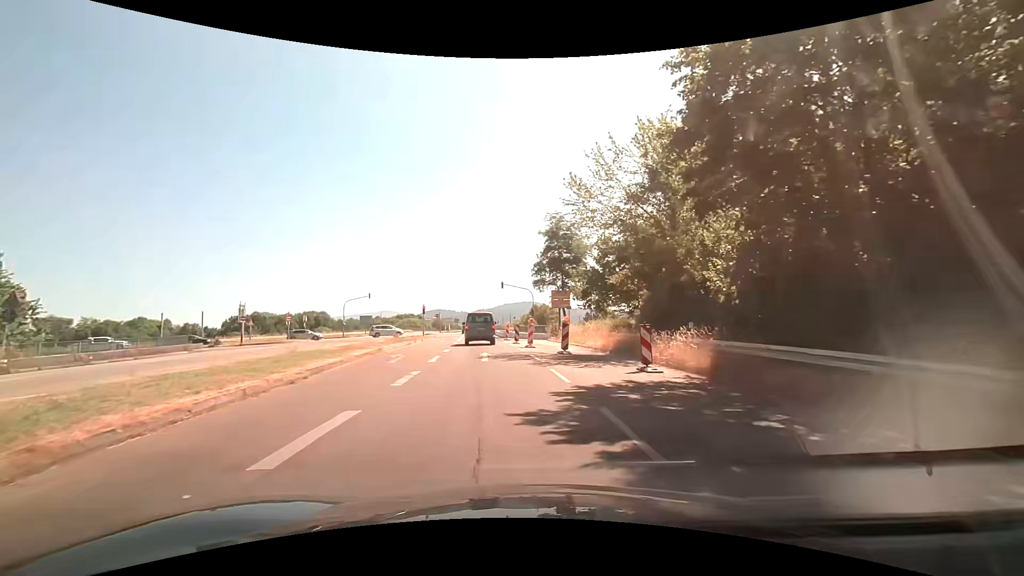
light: Day
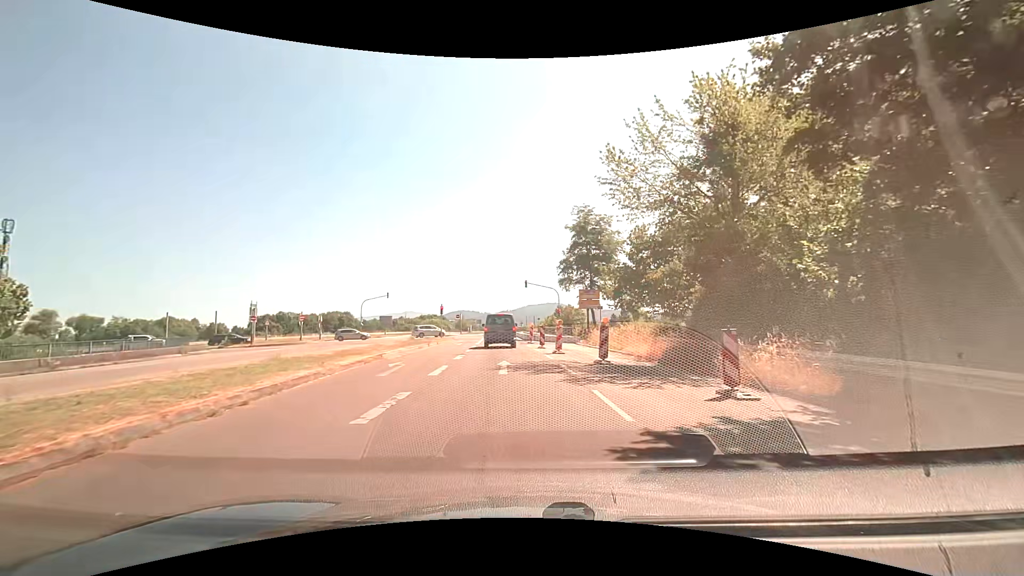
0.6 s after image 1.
(-0.1, +3.9) m; -3°
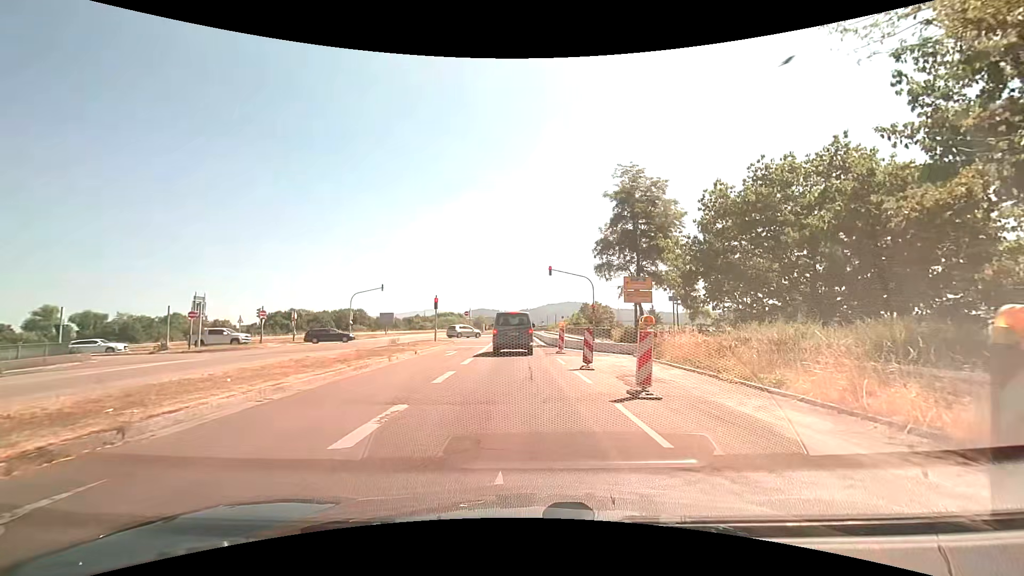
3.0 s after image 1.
(-0.1, +13.1) m; -1°
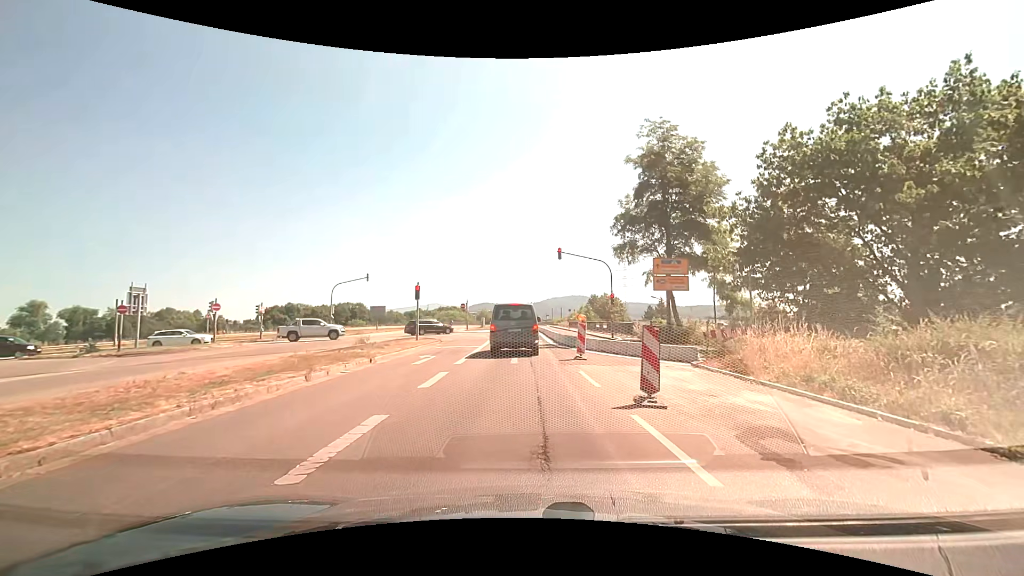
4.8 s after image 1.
(-0.1, +7.3) m; -1°
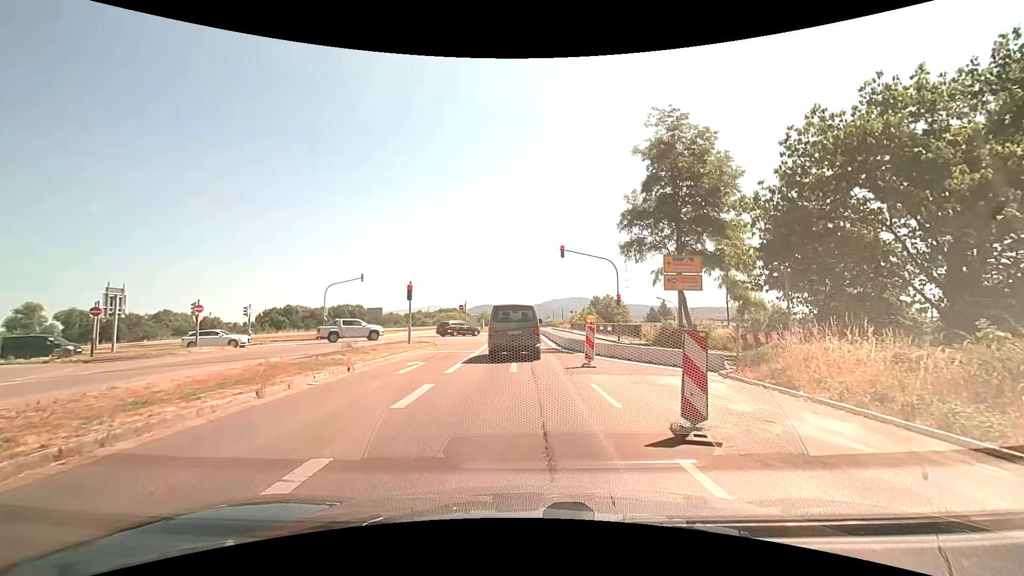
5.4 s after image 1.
(0.0, +2.1) m; -1°
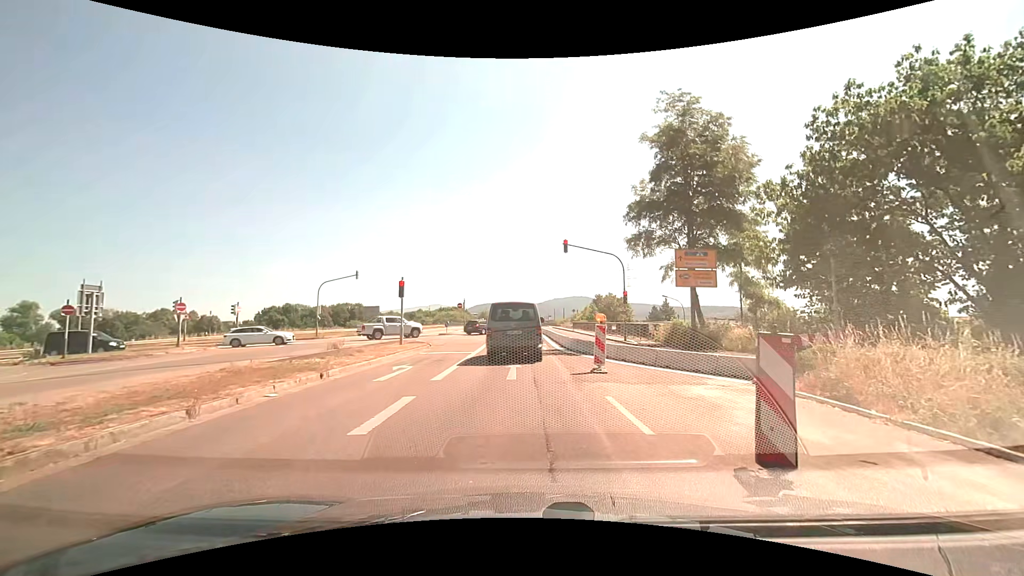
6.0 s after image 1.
(0.0, +1.9) m; -1°
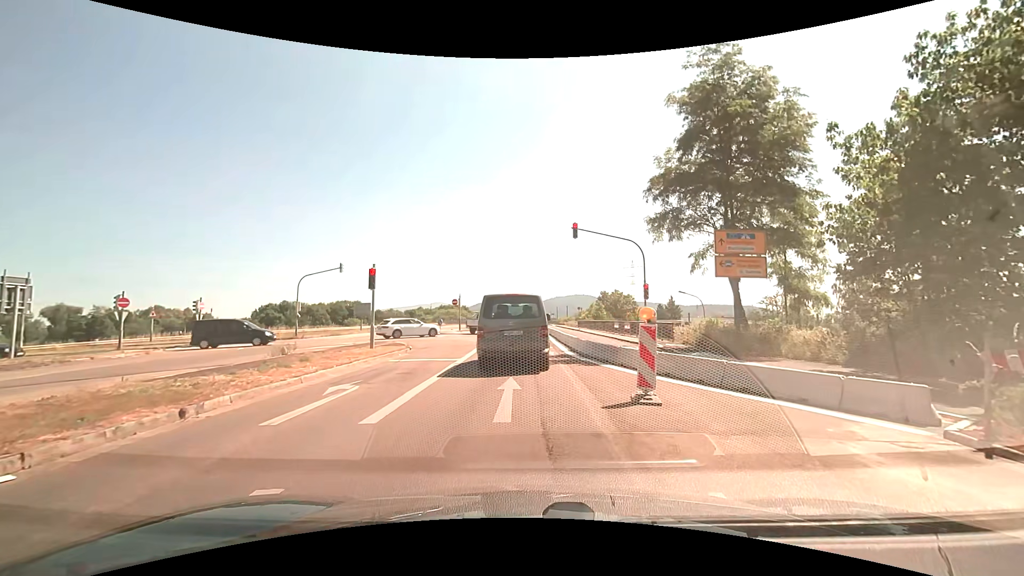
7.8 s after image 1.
(+0.1, +5.0) m; +1°
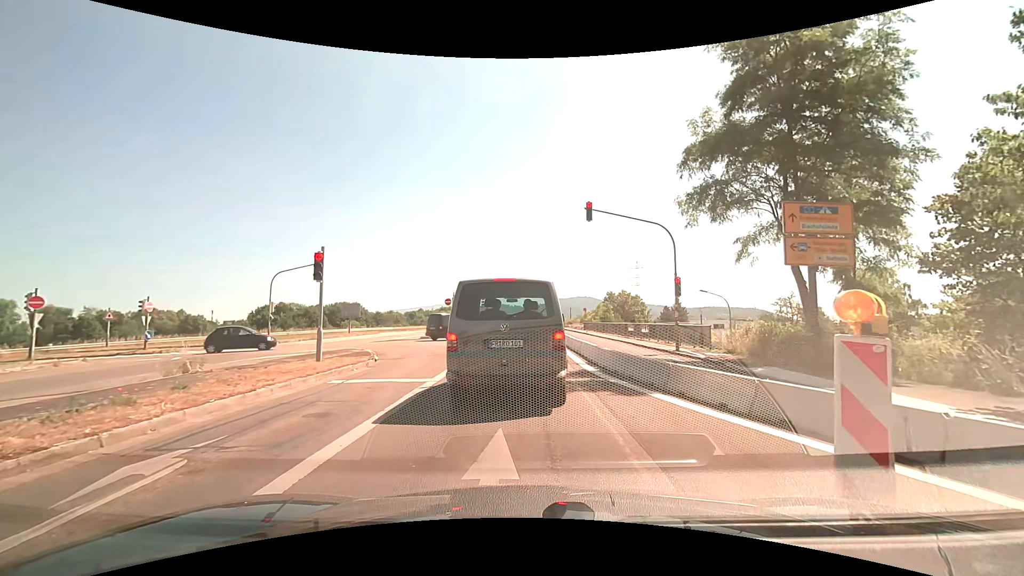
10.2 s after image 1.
(+0.1, +5.2) m; +2°
(0, +10) (-1, +20) (-1, +30) (-1, +40) (-2, +50) (-2, +60) (-2, +70) (-3, +80) (-4, +90) (-4, +100) m
